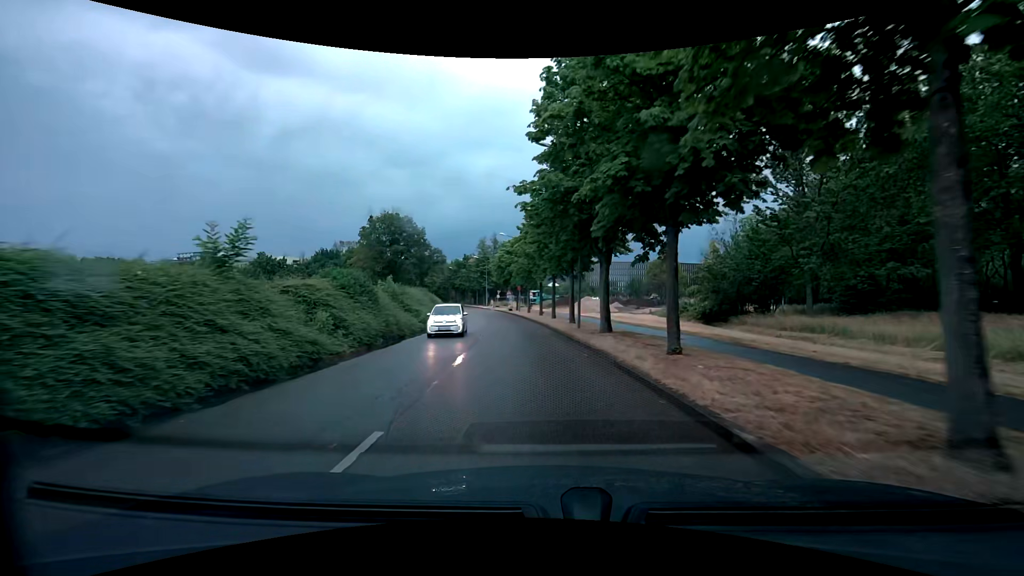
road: tertiary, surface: asphalt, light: Day
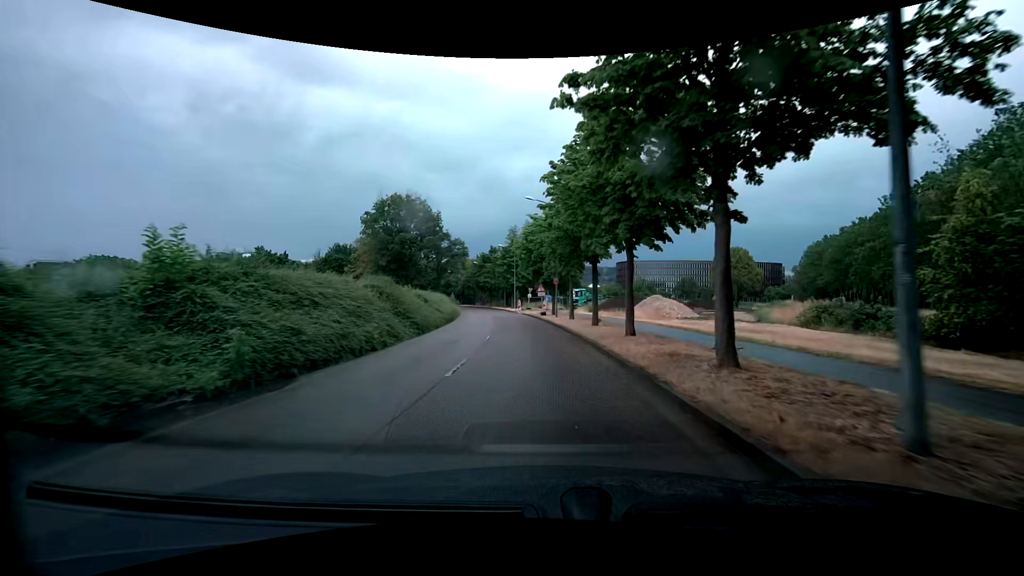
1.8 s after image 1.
(-1.0, +19.9) m; -5°
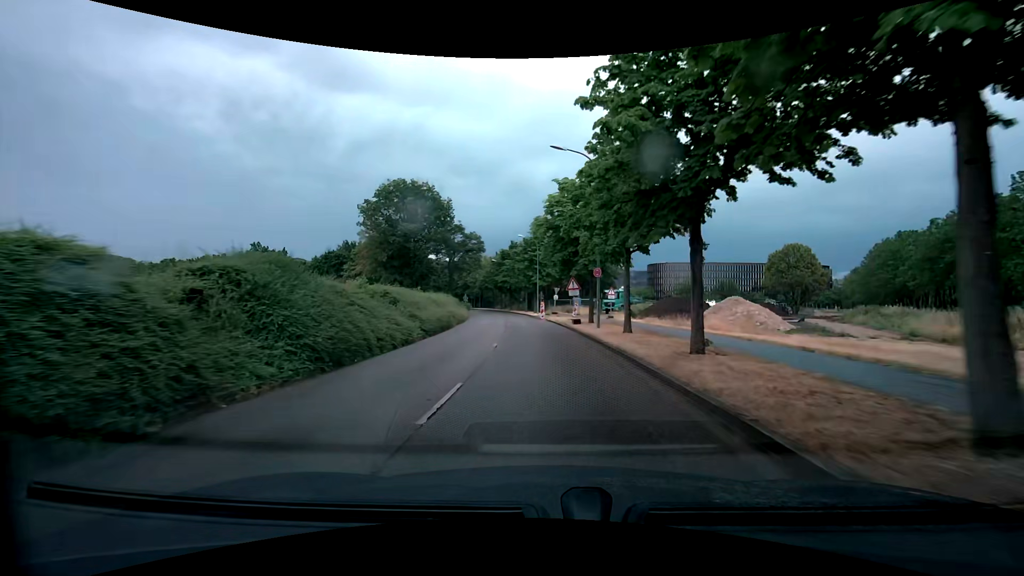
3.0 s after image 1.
(-0.4, +12.8) m; -3°
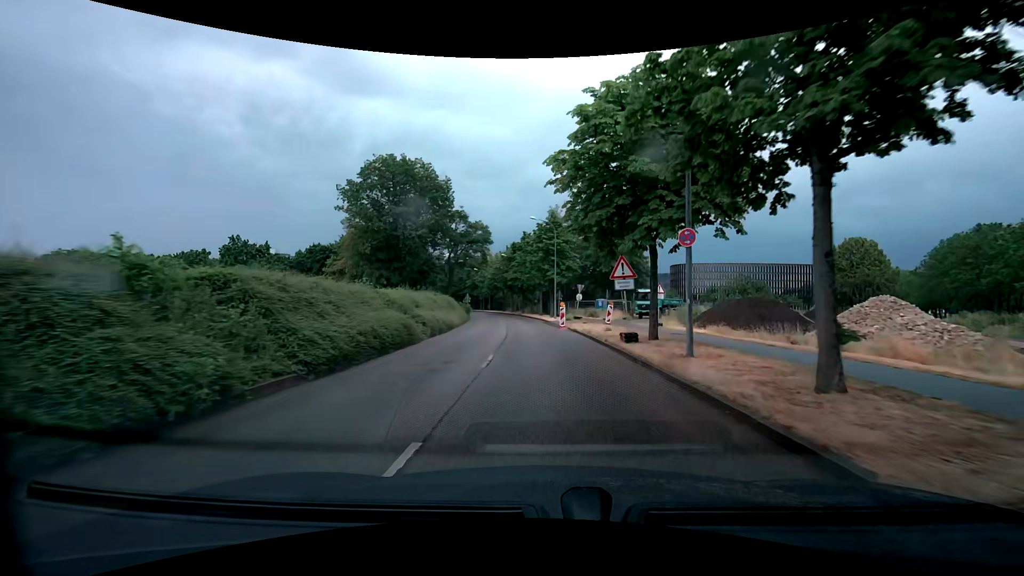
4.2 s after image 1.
(-0.3, +12.8) m; -2°
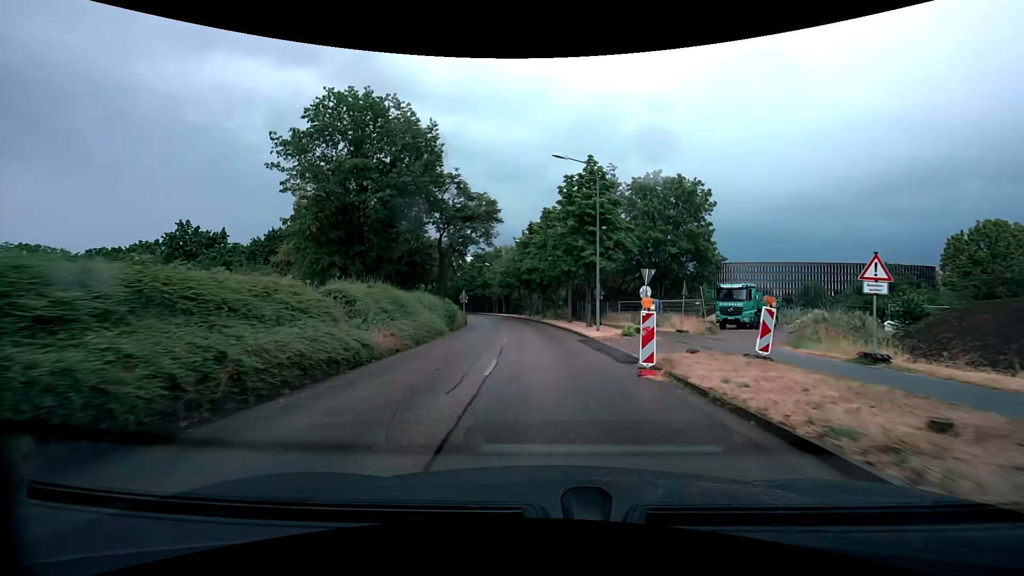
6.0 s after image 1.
(-0.4, +19.0) m; -2°
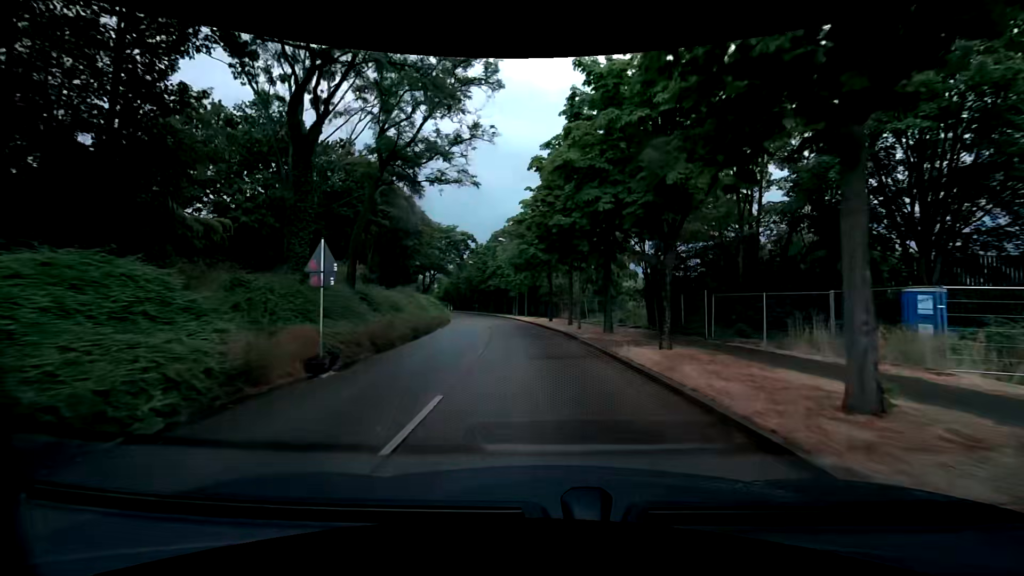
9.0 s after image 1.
(-1.2, +32.4) m; -5°
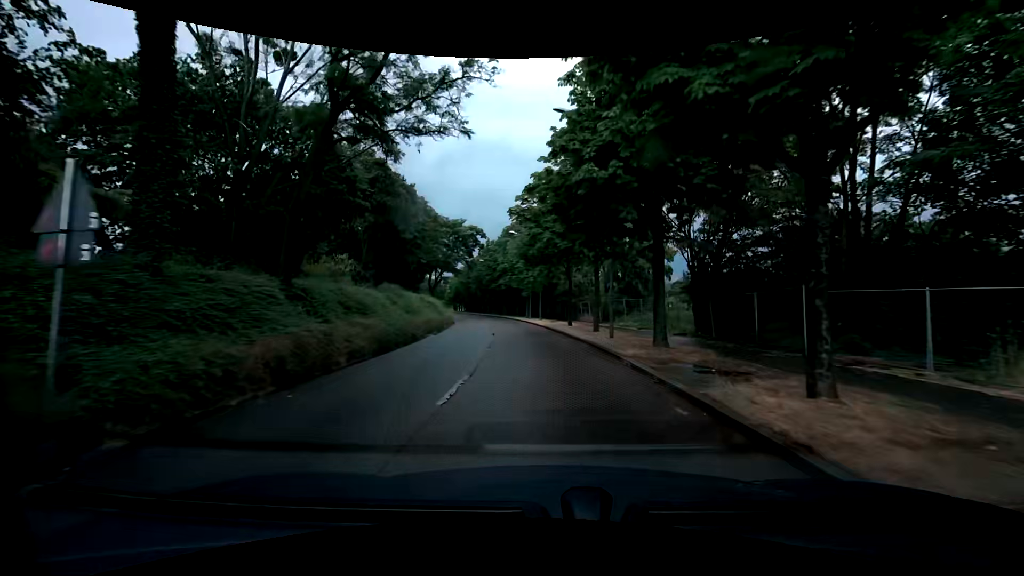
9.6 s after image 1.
(-0.1, +6.7) m; -1°
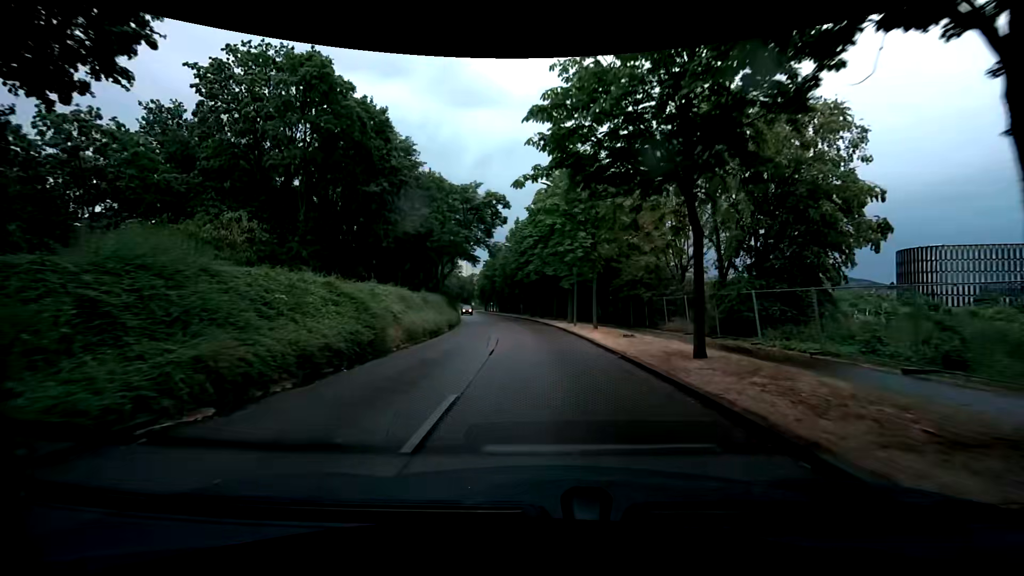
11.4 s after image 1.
(-0.7, +20.5) m; -5°
(0, +10) (0, +20) (-1, +30) (-1, +40) (-2, +50) (-3, +60) (-5, +70) (-6, +80) (-8, +89) (-10, +99) m
